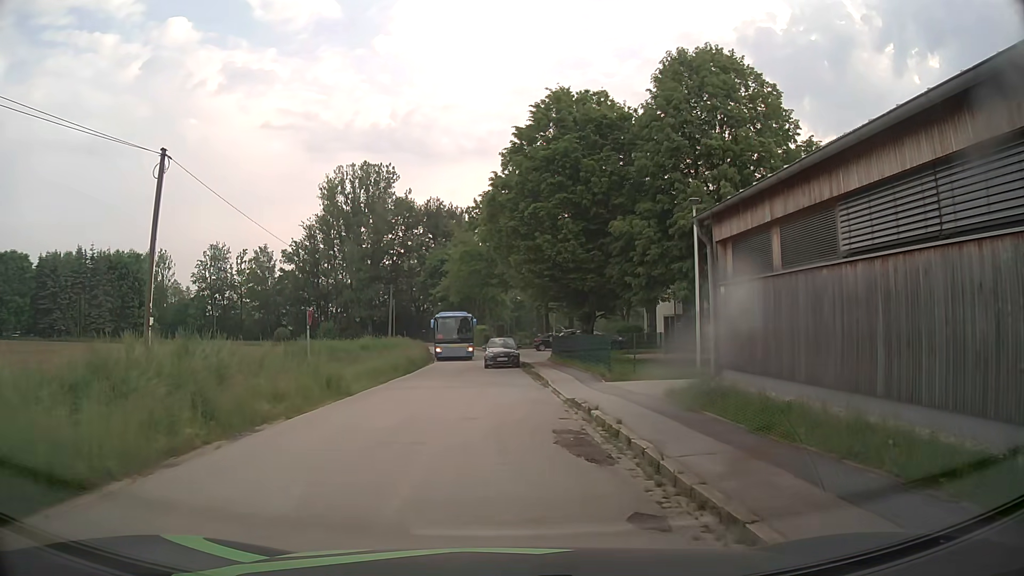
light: Day
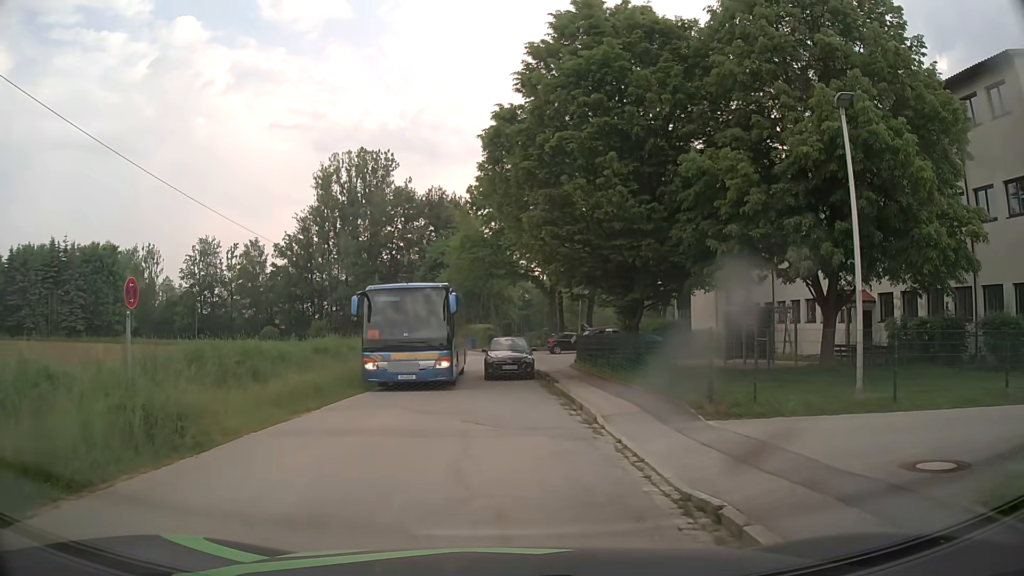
(-0.2, +9.3) m; -1°
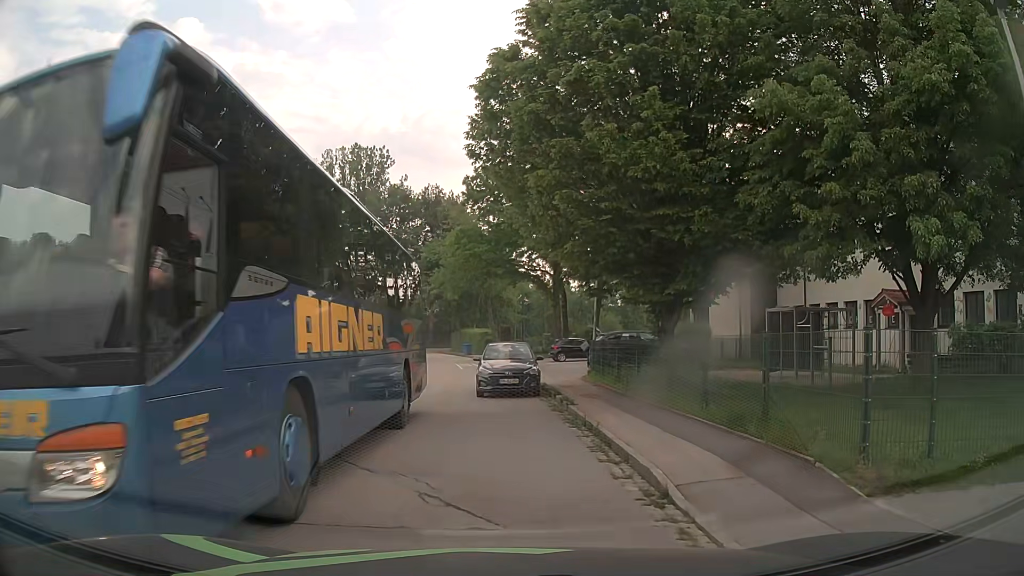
(0.0, +5.0) m; 0°
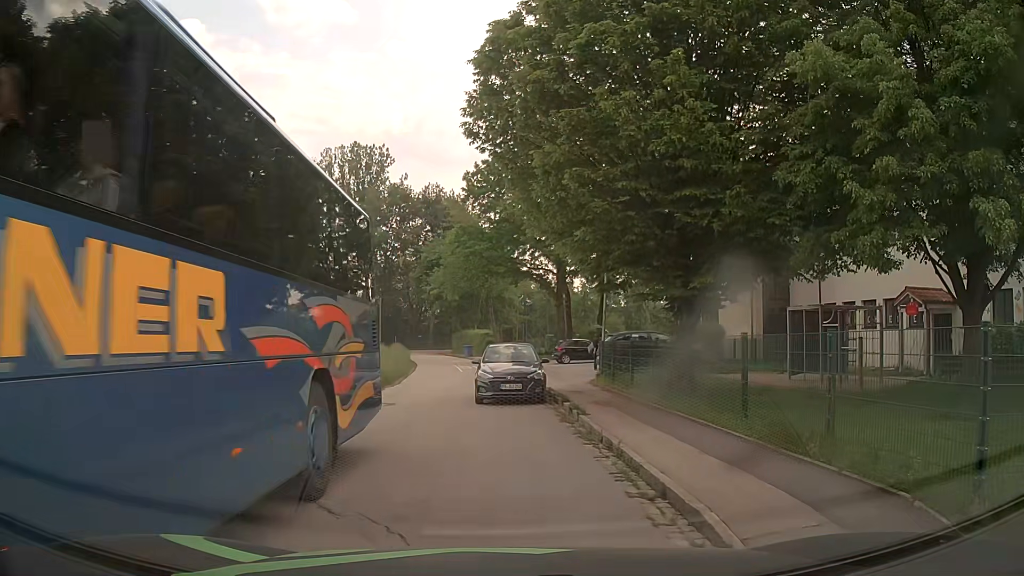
(0.0, +1.8) m; 0°
